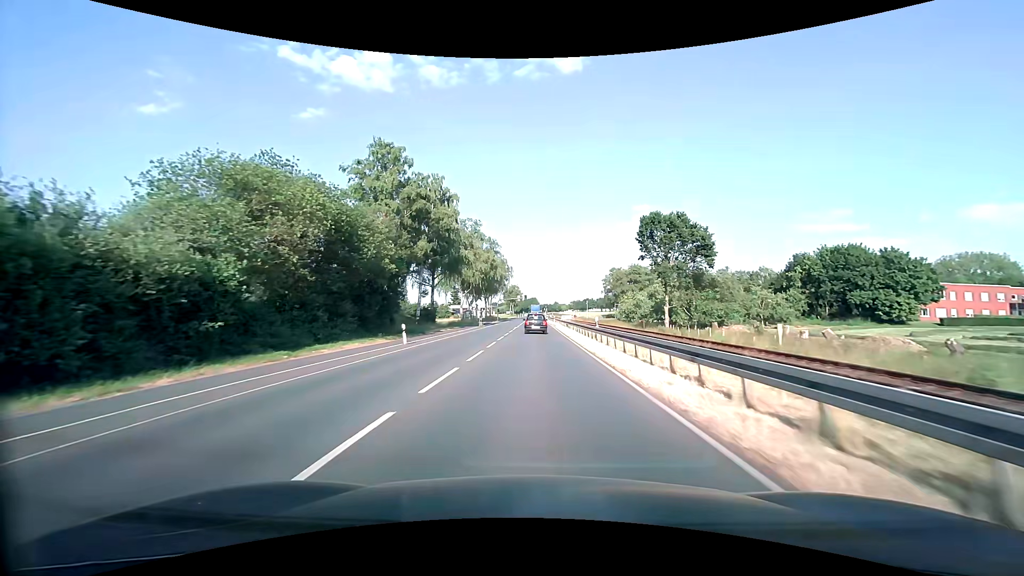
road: primary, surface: asphalt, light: Day
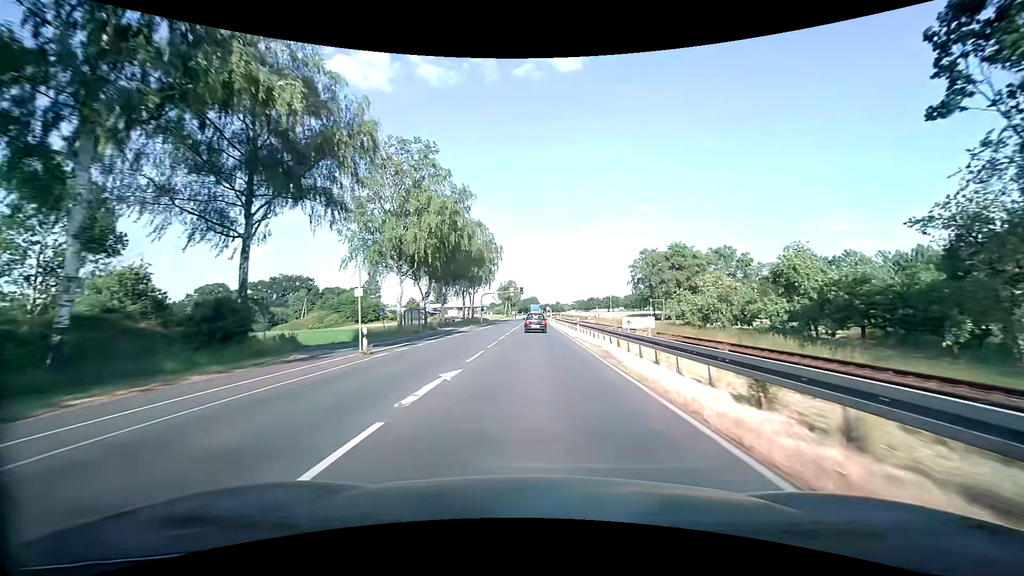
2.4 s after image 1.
(-0.2, +42.5) m; 0°
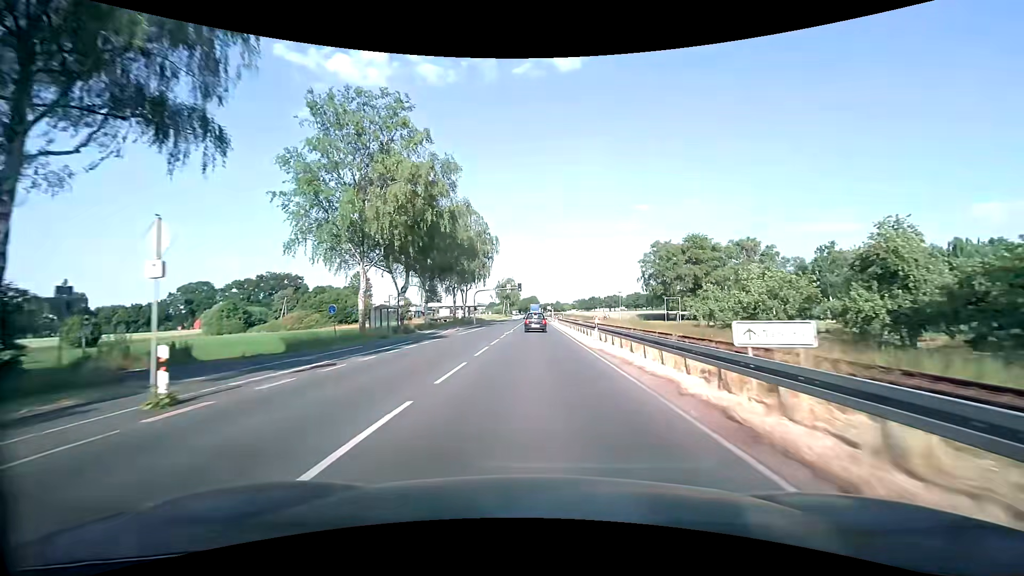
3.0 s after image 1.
(0.0, +10.7) m; 0°
(0, +10) (0, +20) (0, +30) (0, +40) (0, +50) (0, +60) (0, +70) (0, +80) (0, +90) (0, +100) m
